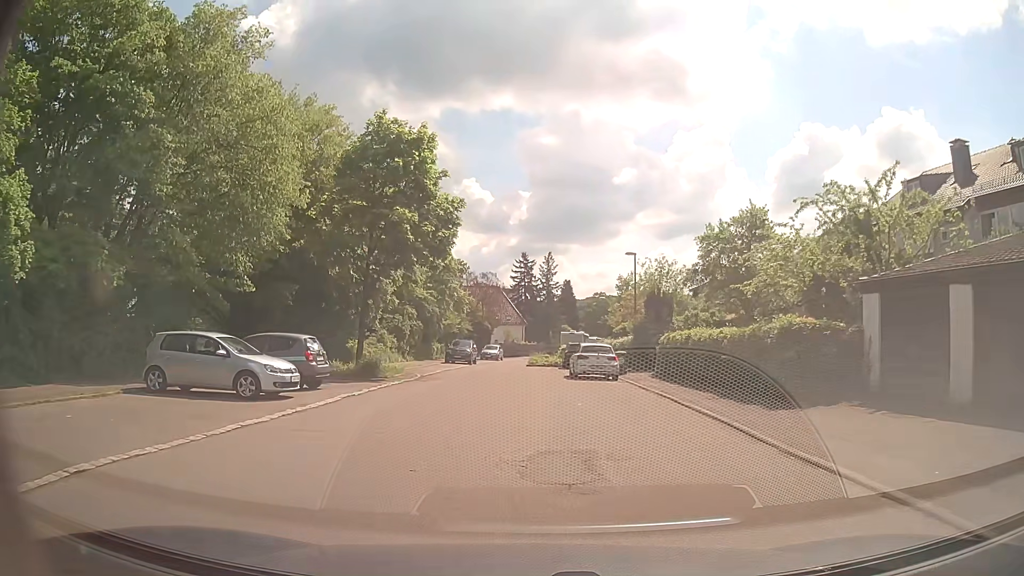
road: residential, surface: asphalt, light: Day
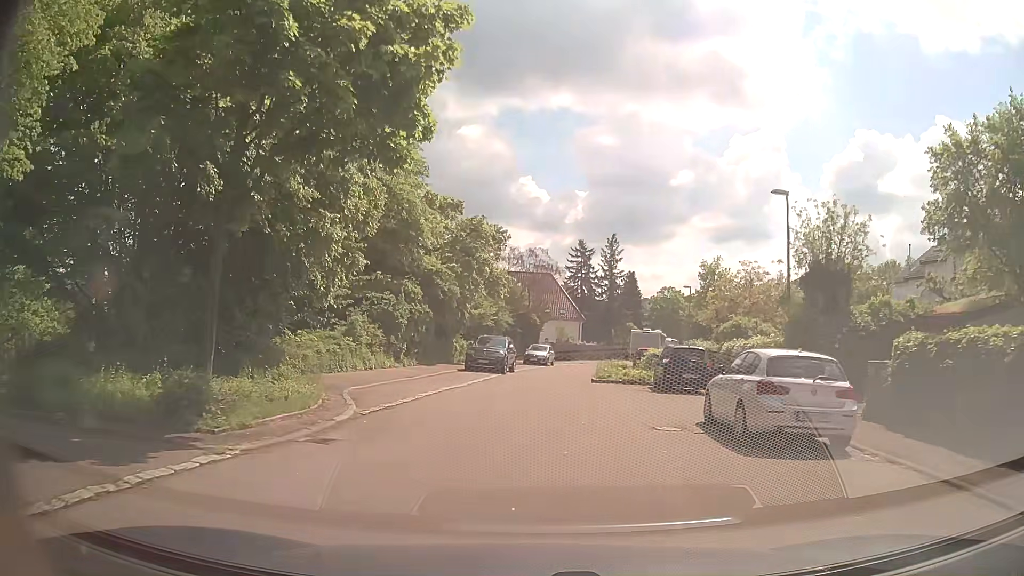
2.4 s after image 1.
(-0.6, +16.8) m; -5°
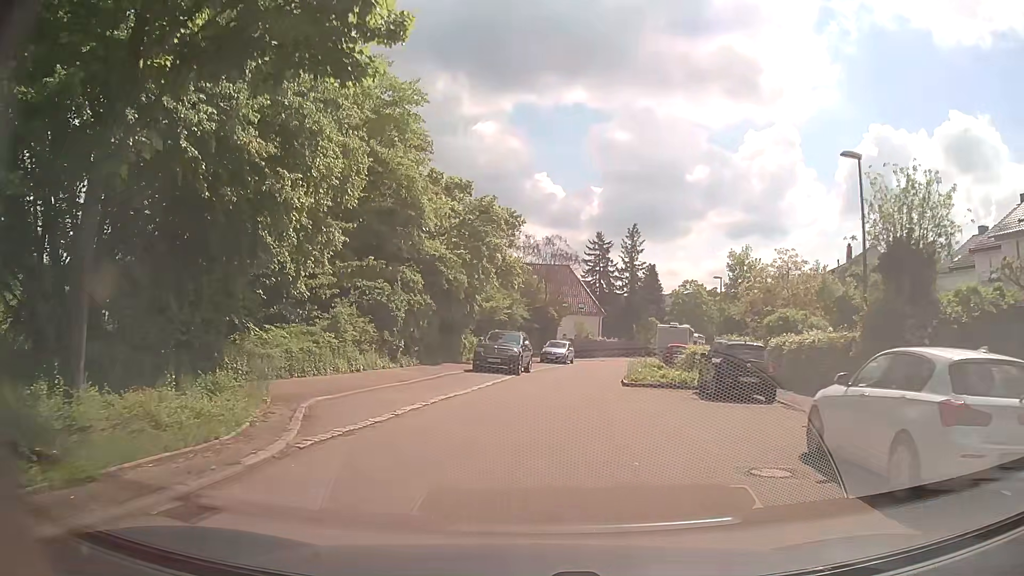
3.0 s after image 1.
(0.0, +4.3) m; -1°
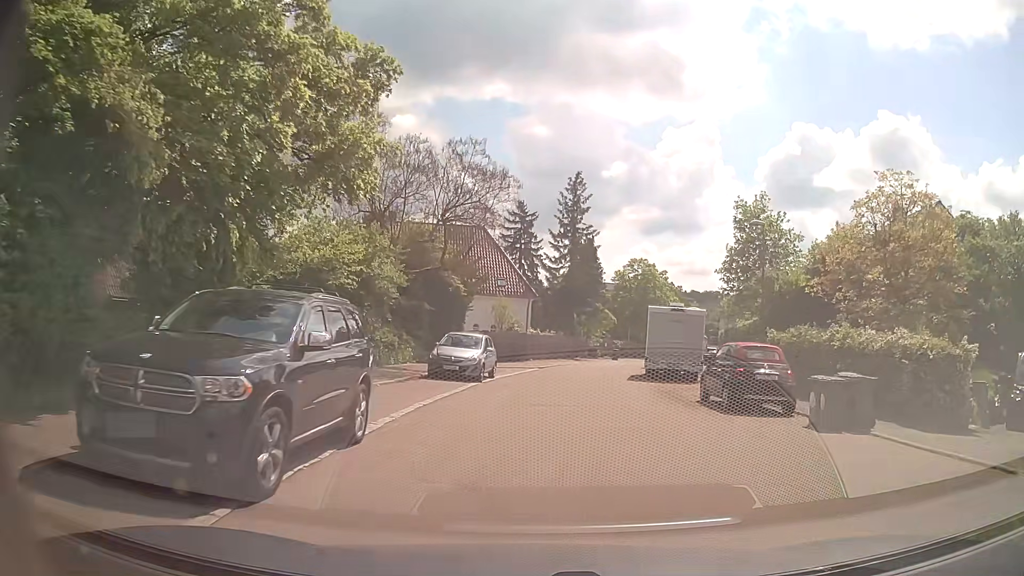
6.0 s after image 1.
(+0.6, +22.0) m; +7°
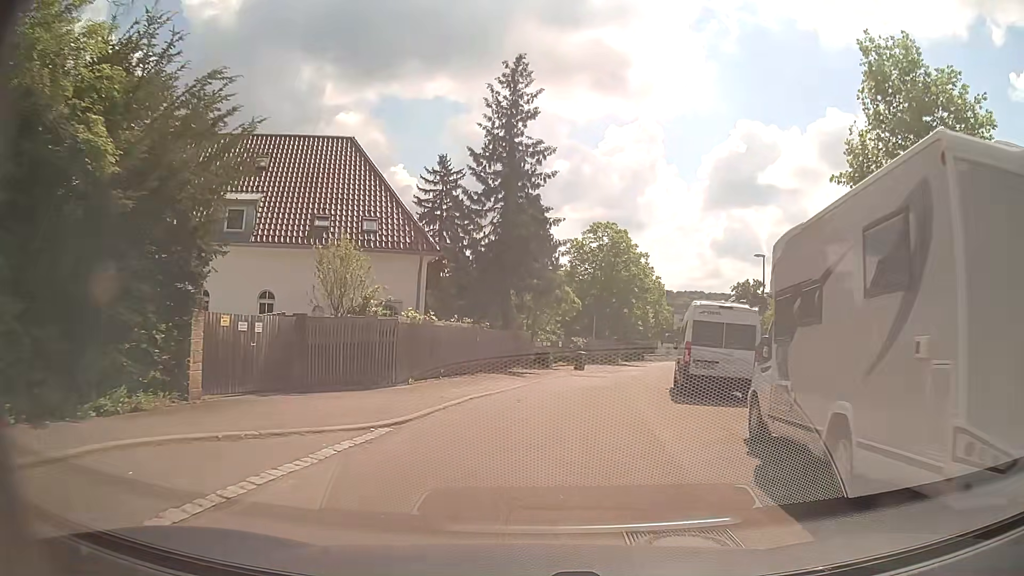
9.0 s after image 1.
(+1.4, +22.7) m; +5°
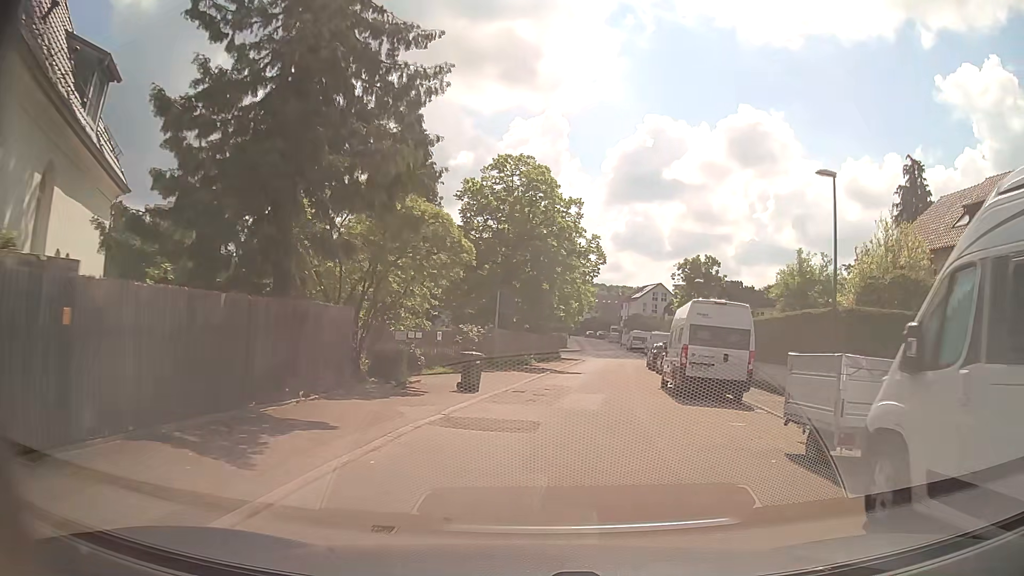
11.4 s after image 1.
(+1.1, +18.2) m; +8°
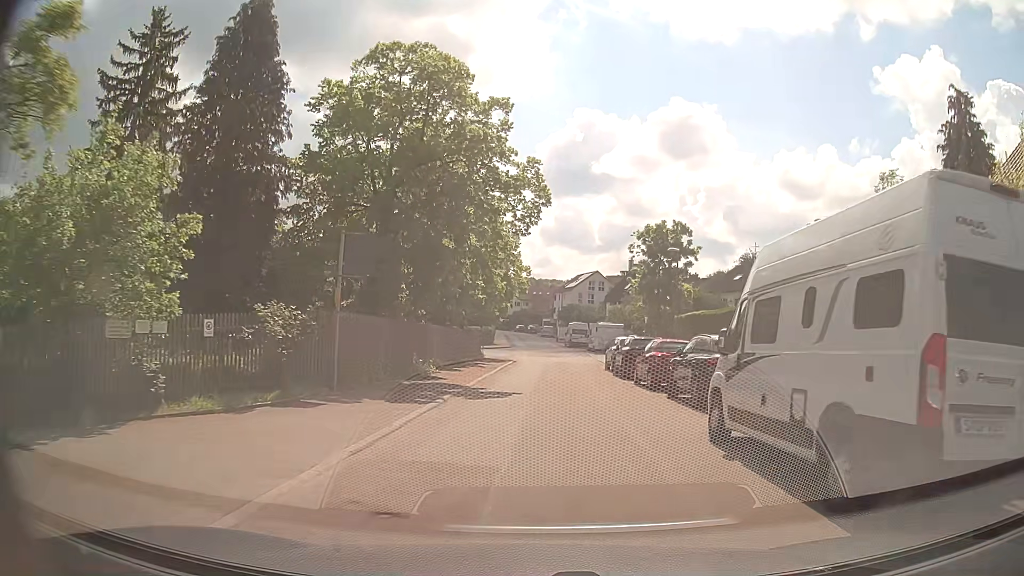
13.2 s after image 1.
(+1.0, +14.1) m; +7°
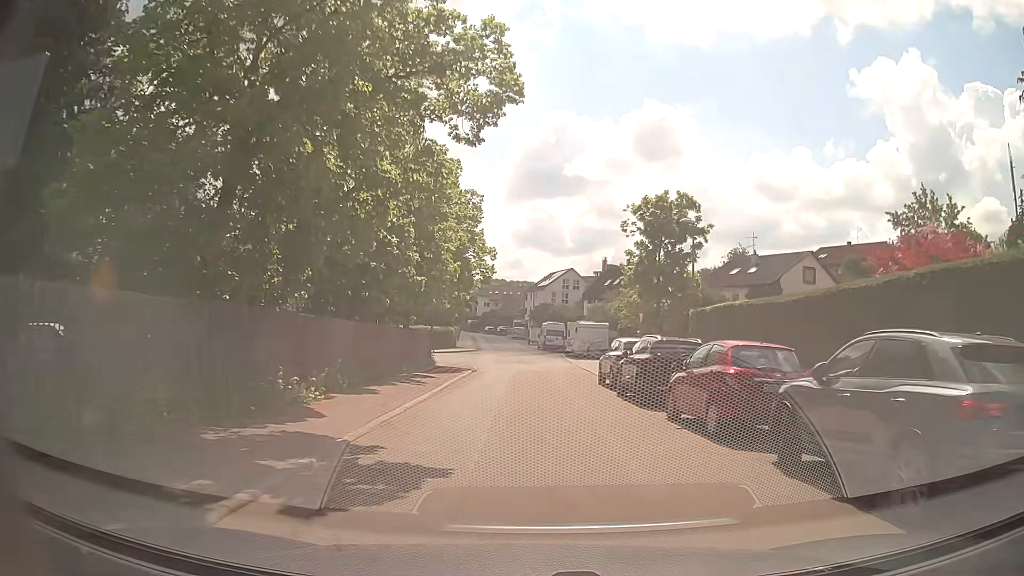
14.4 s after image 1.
(+0.2, +9.6) m; +2°
(0, +10) (0, +20) (0, +30) (0, +40) (0, +50) (0, +60) (-1, +70) (-2, +80) (-2, +90) (-3, +100) m
